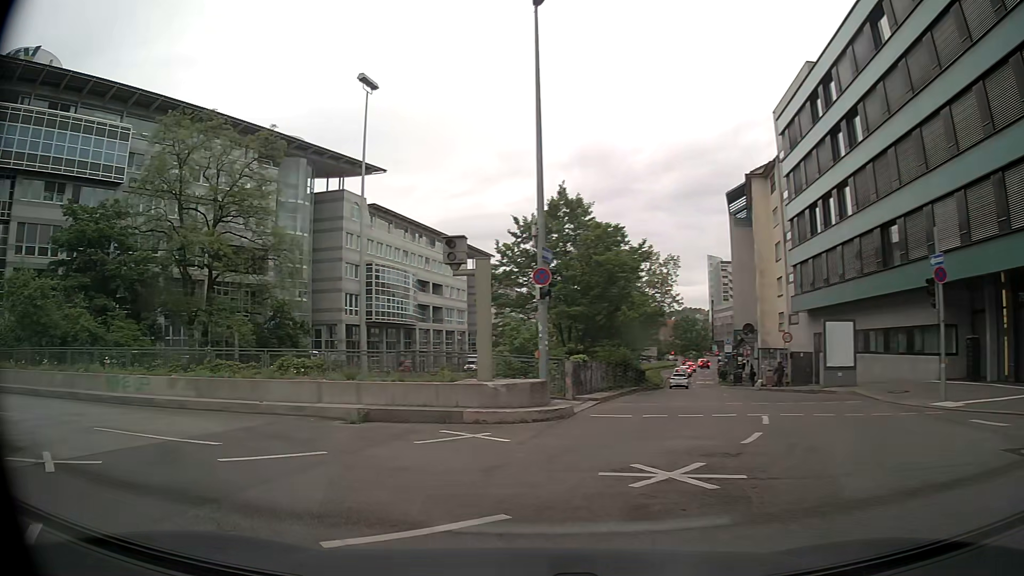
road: primary_link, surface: asphalt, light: Day
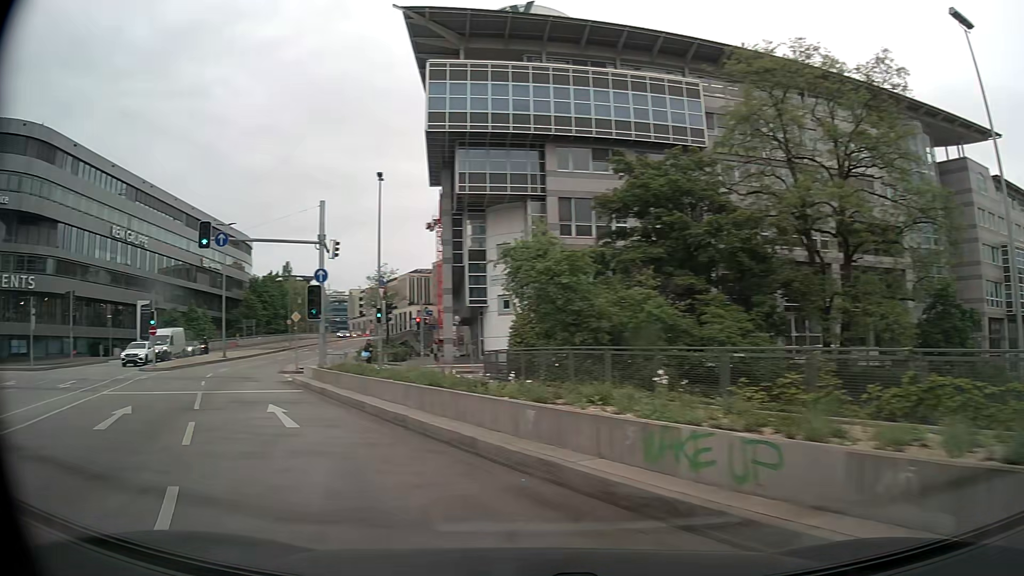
(-5.1, +10.3) m; -54°
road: primary
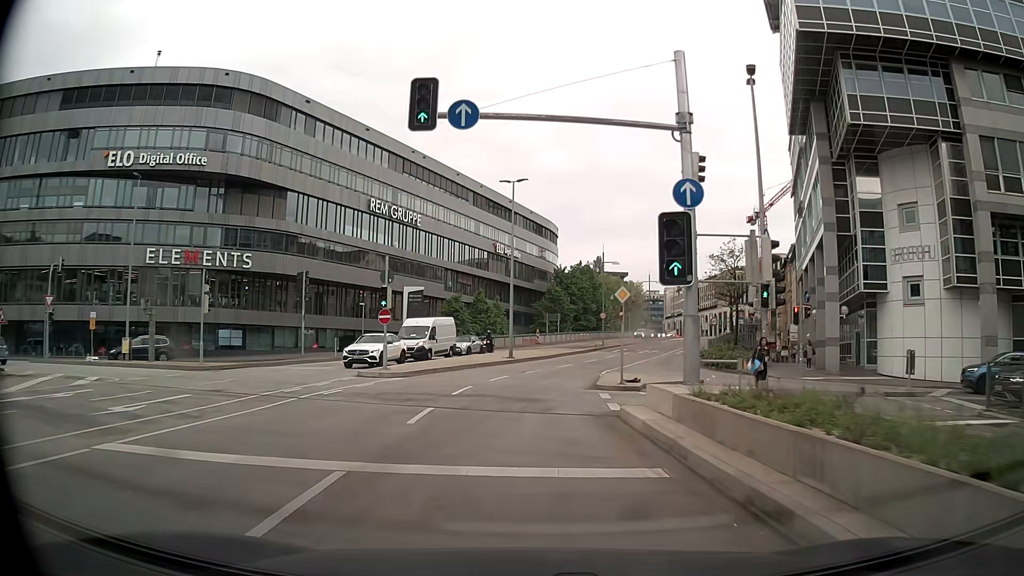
(-4.7, +14.0) m; -26°
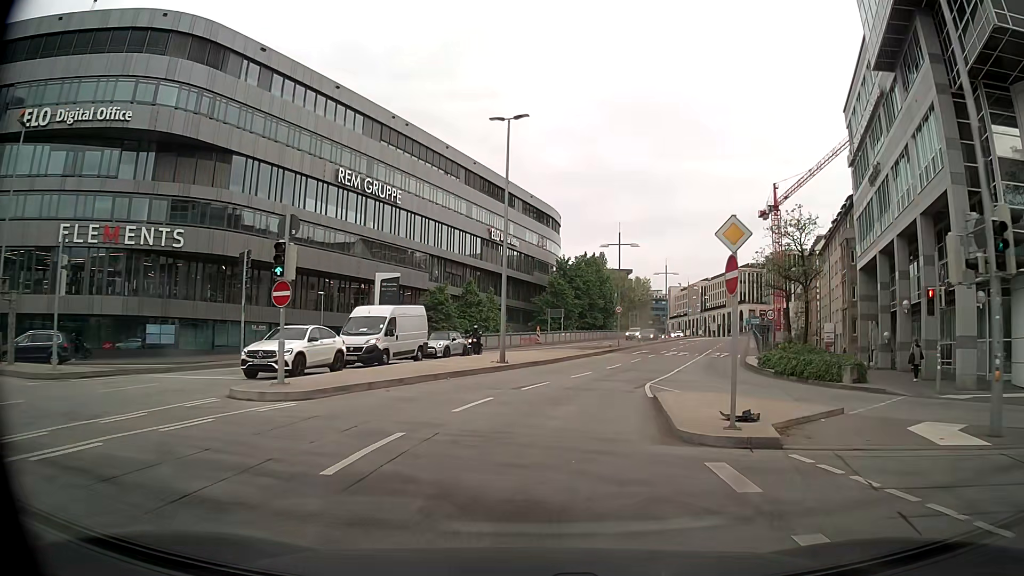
(-0.1, +11.6) m; 0°
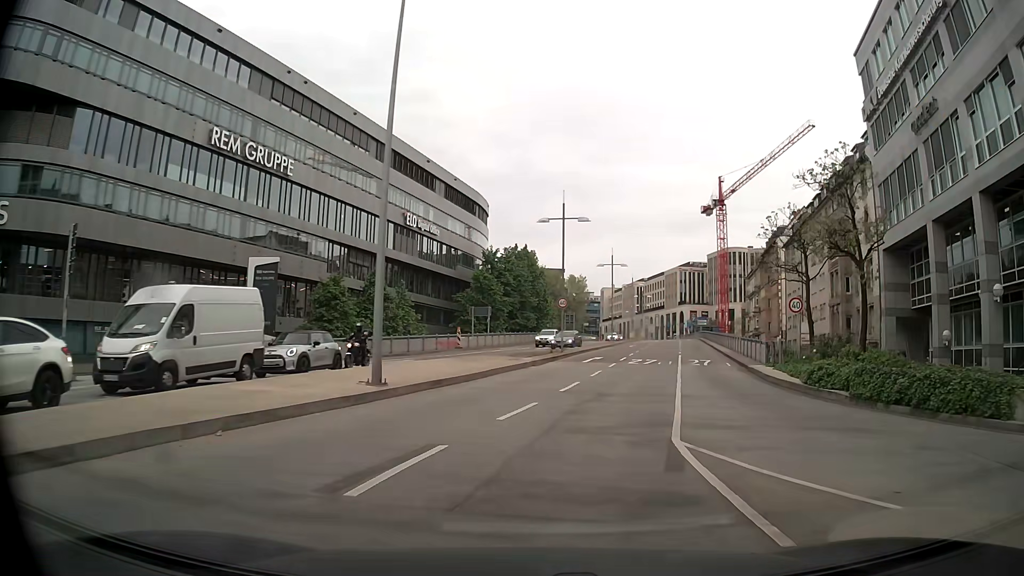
(+0.5, +12.2) m; +5°
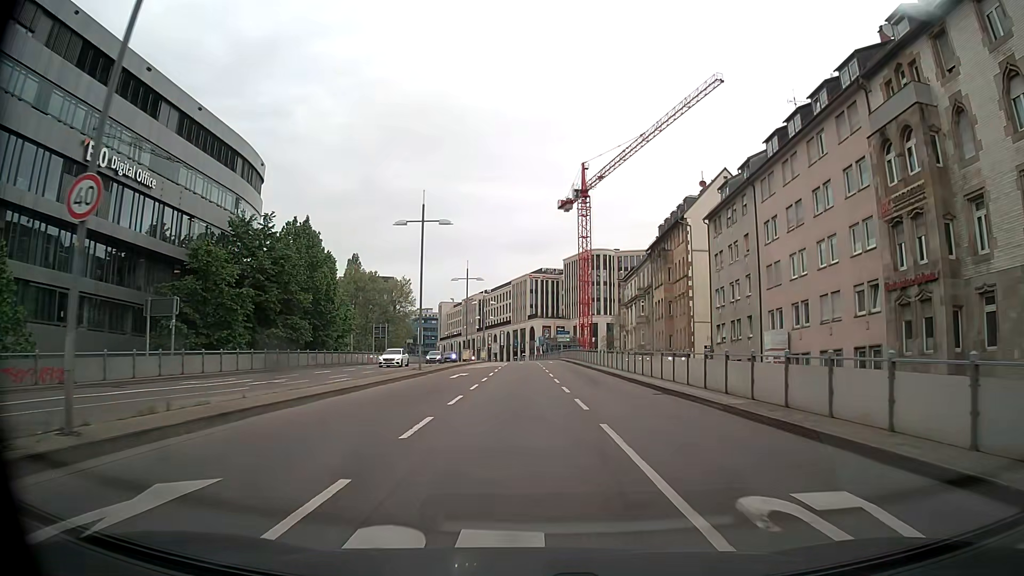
(+5.8, +31.0) m; +15°
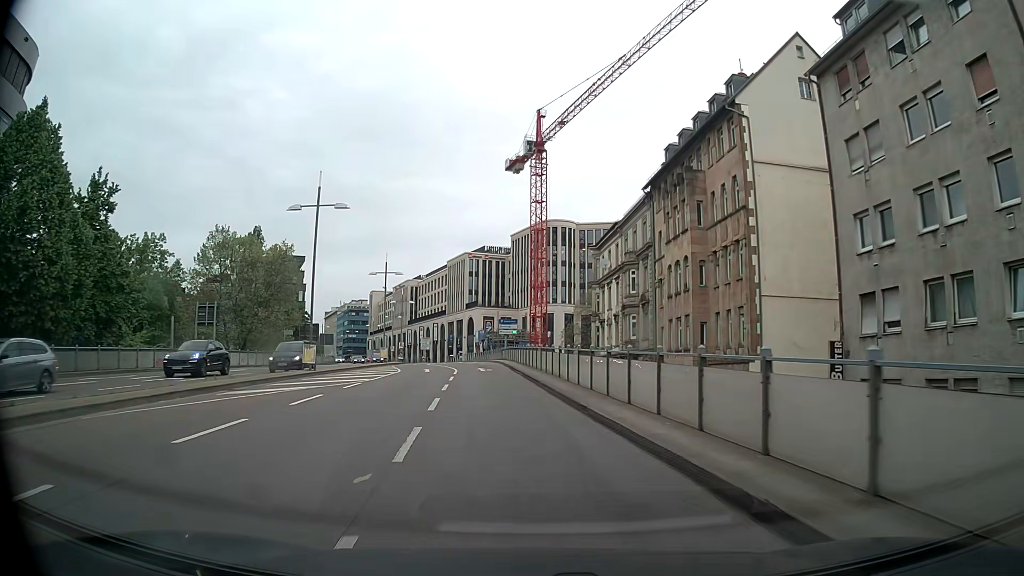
(+1.5, +31.5) m; +4°
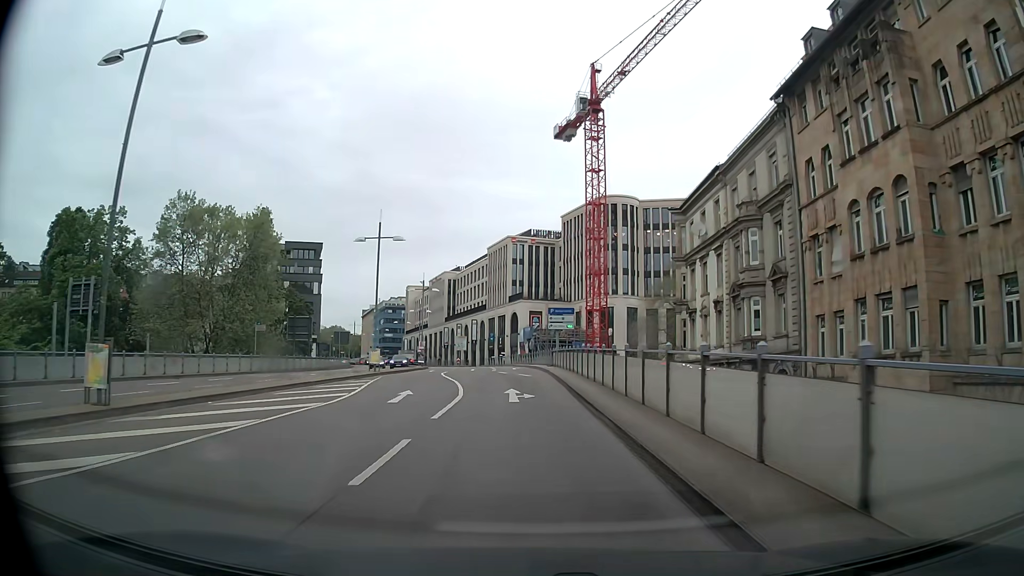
(-0.7, +19.1) m; -4°
(0, +10) (-1, +20) (-2, +30) (-3, +40) (-4, +50) (-5, +60) (-6, +70) (-7, +80) (-9, +89) (-11, +99) m
